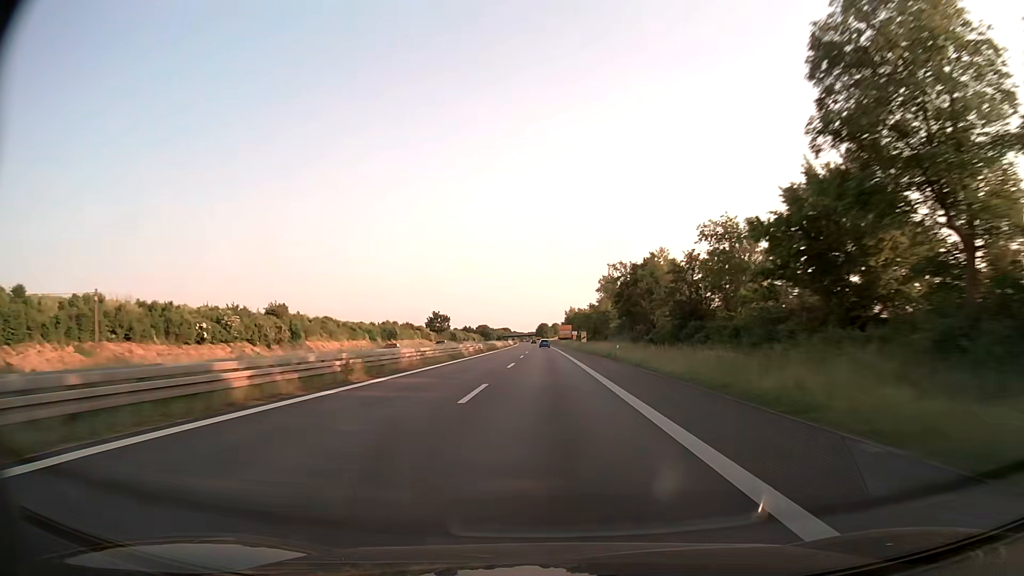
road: trunk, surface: asphalt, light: Day
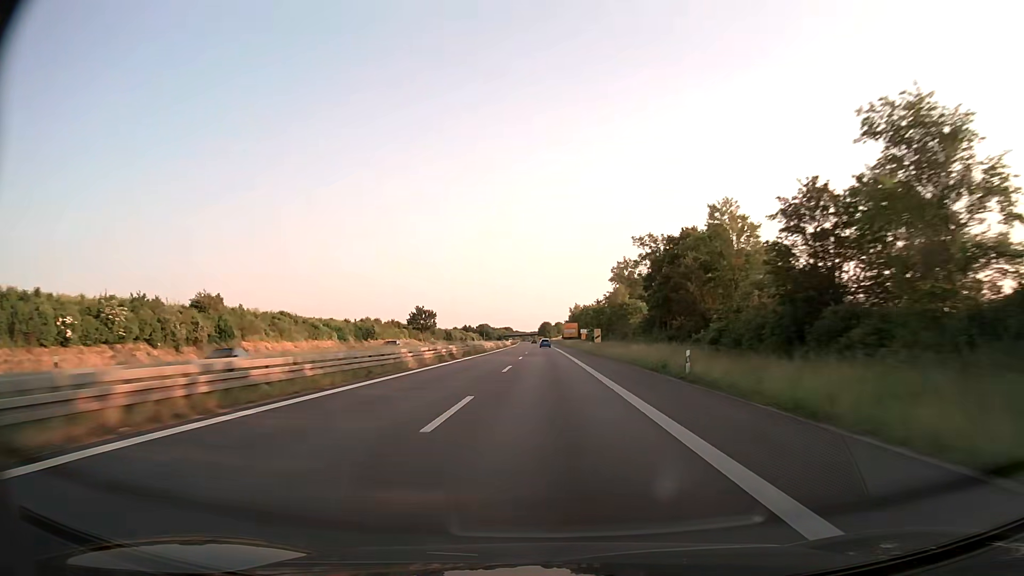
(-0.1, +22.5) m; 0°
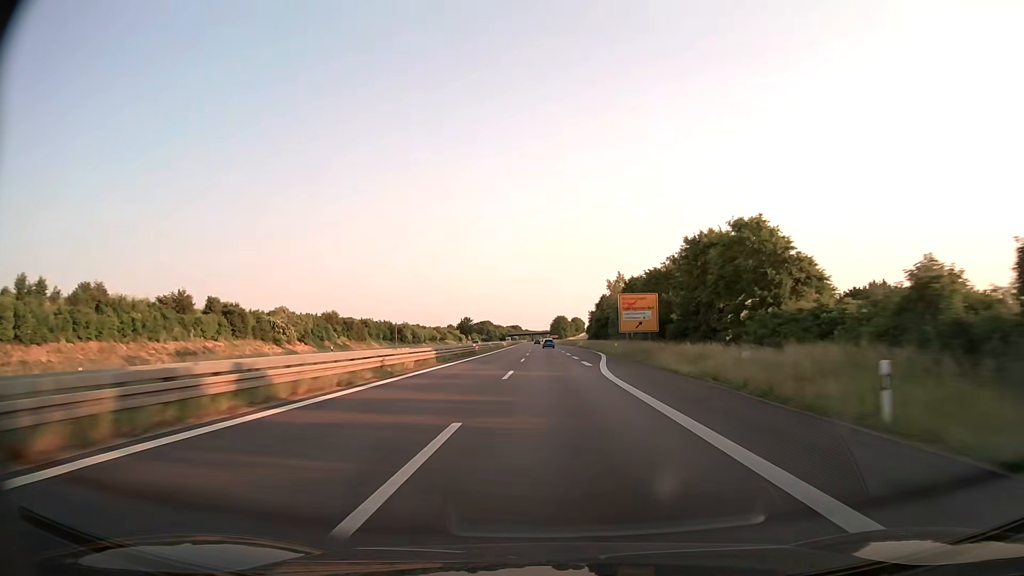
(-1.2, +113.3) m; -1°
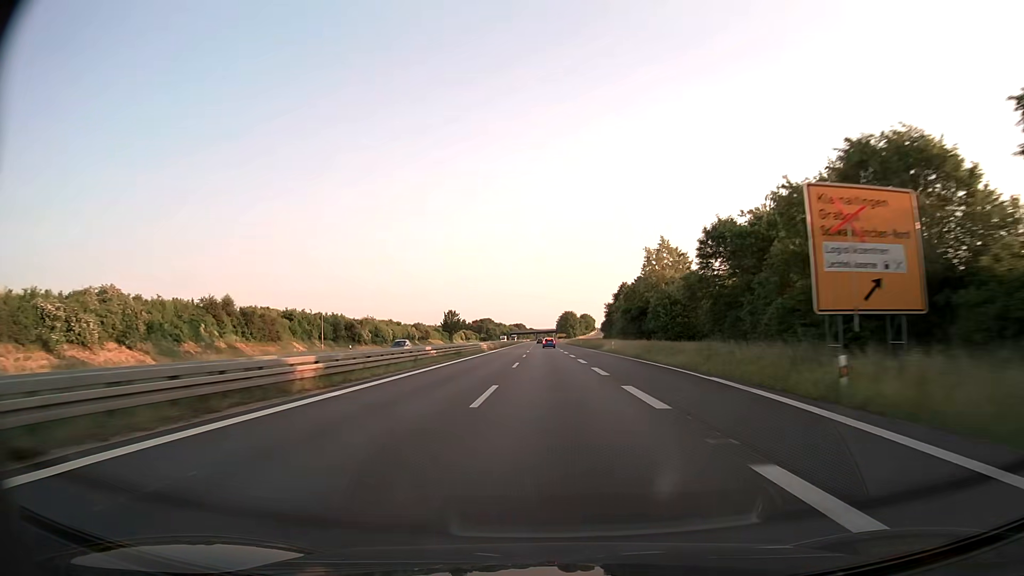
(-0.2, +45.7) m; 0°
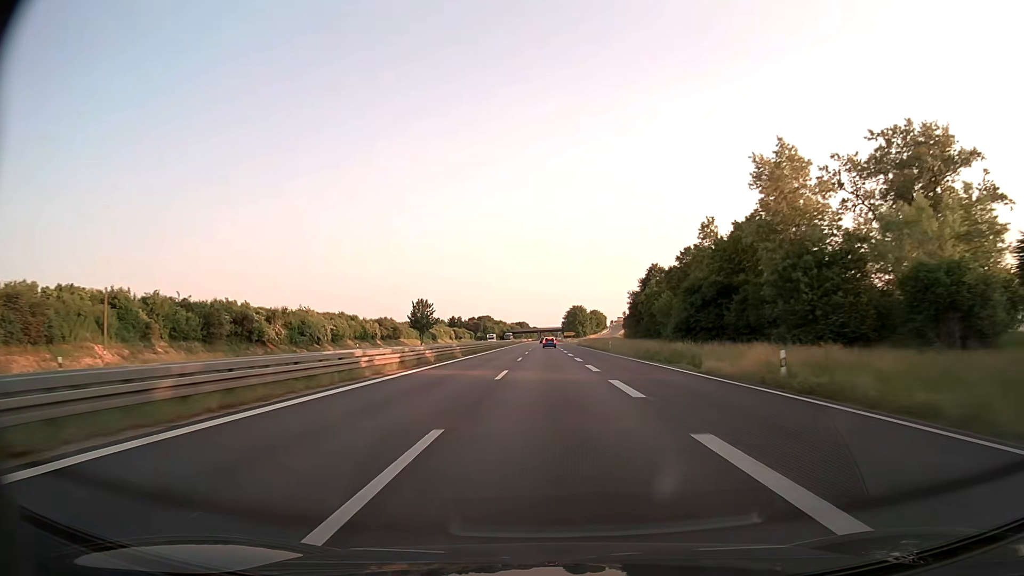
(-0.1, +45.5) m; 0°
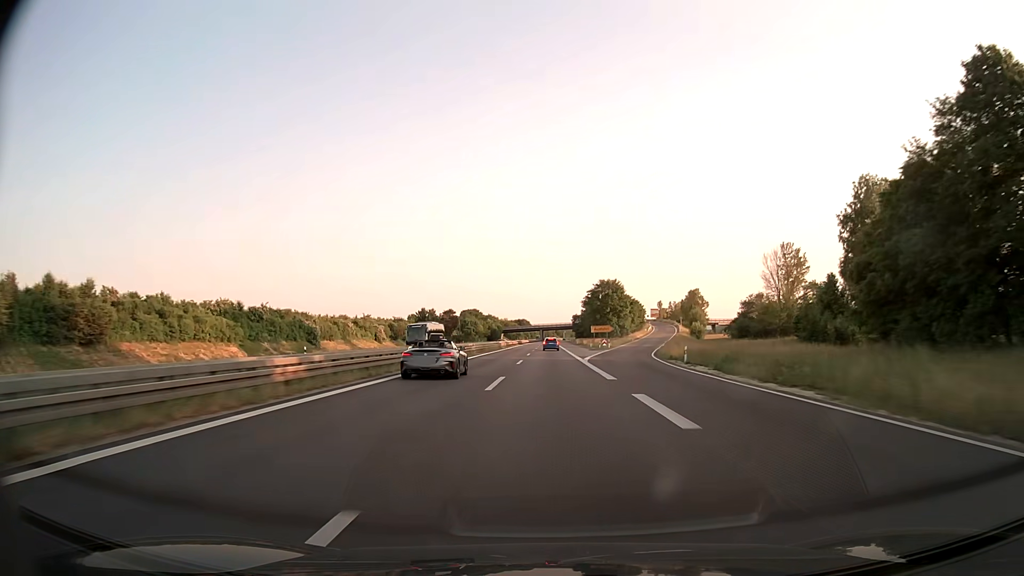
(-0.6, +112.8) m; 0°
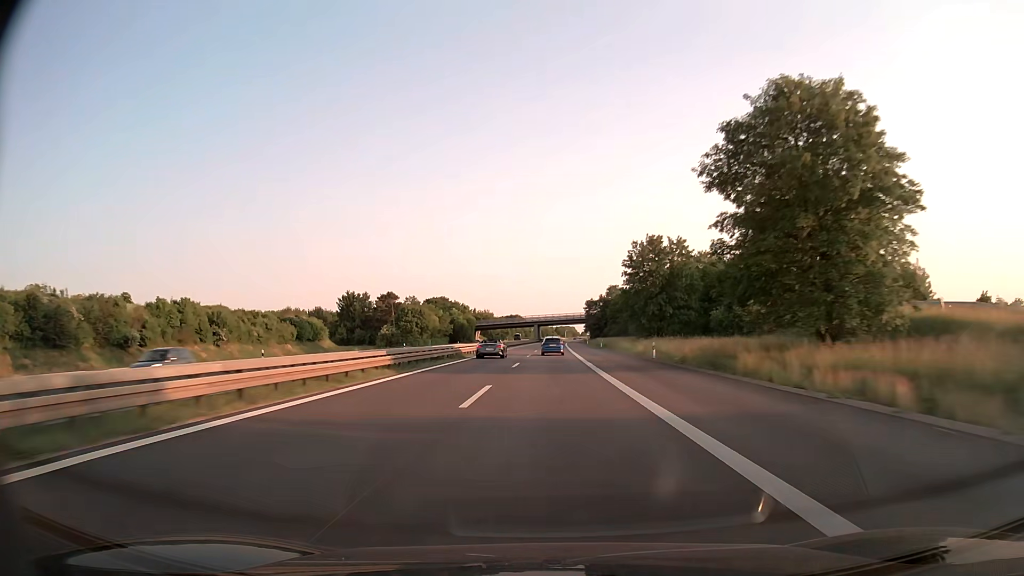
(+0.2, +112.2) m; 0°
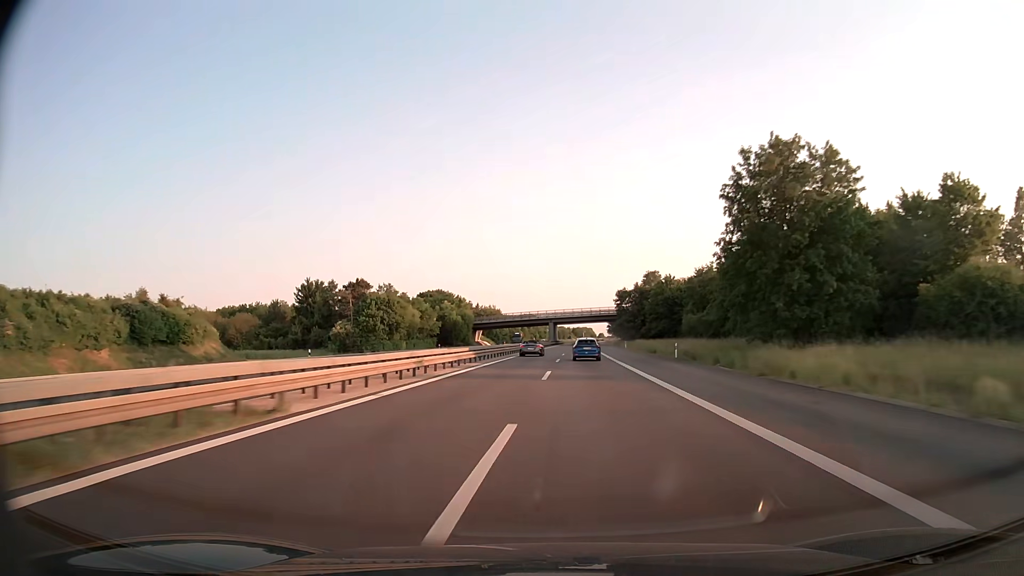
(-0.5, +44.6) m; -1°
(0, +10) (0, +20) (0, +30) (0, +40) (0, +50) (0, +60) (0, +70) (+1, +80) (+1, +90) (+1, +100) m
